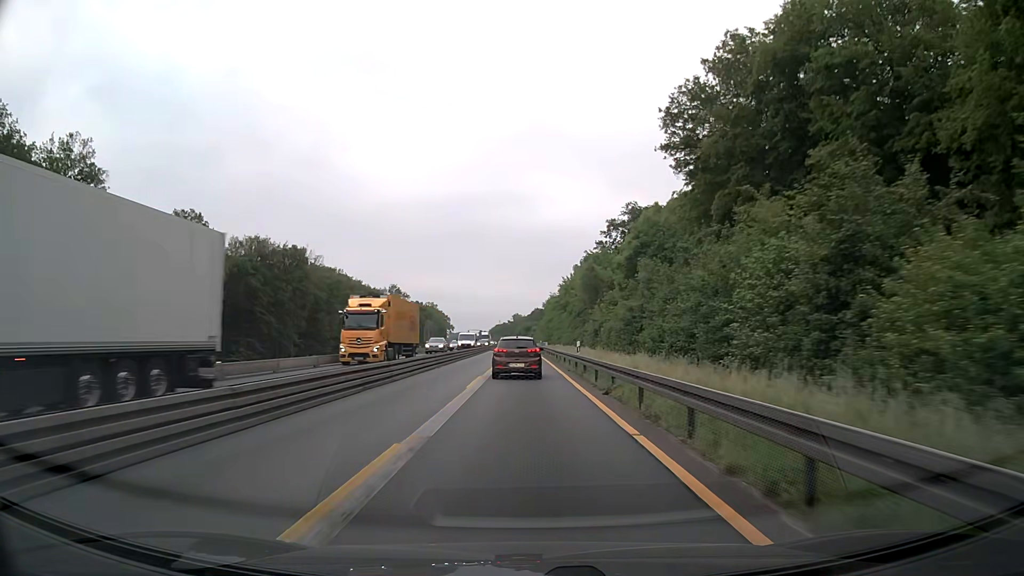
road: motorway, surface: asphalt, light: Day
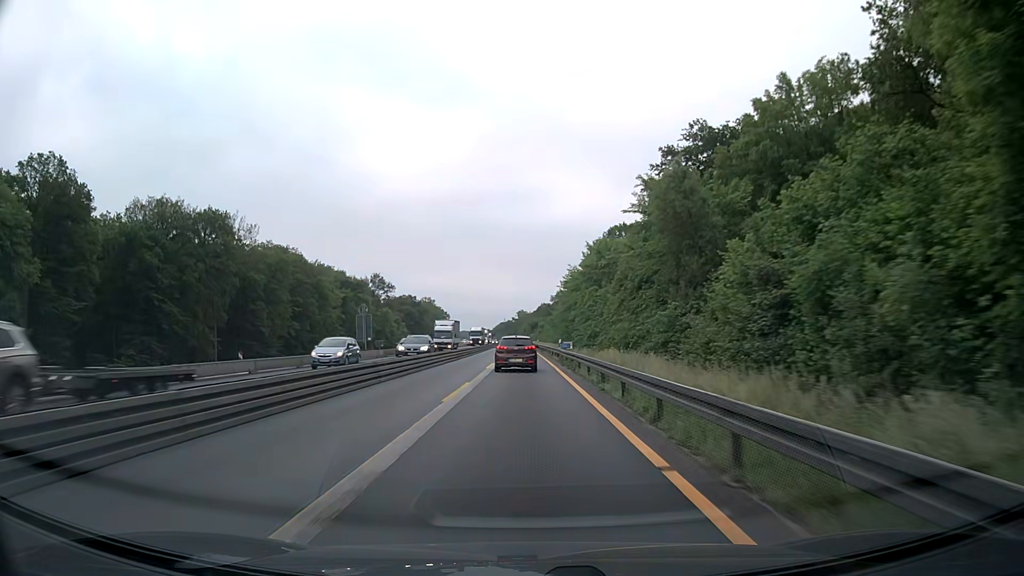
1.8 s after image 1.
(-0.1, +38.7) m; -1°
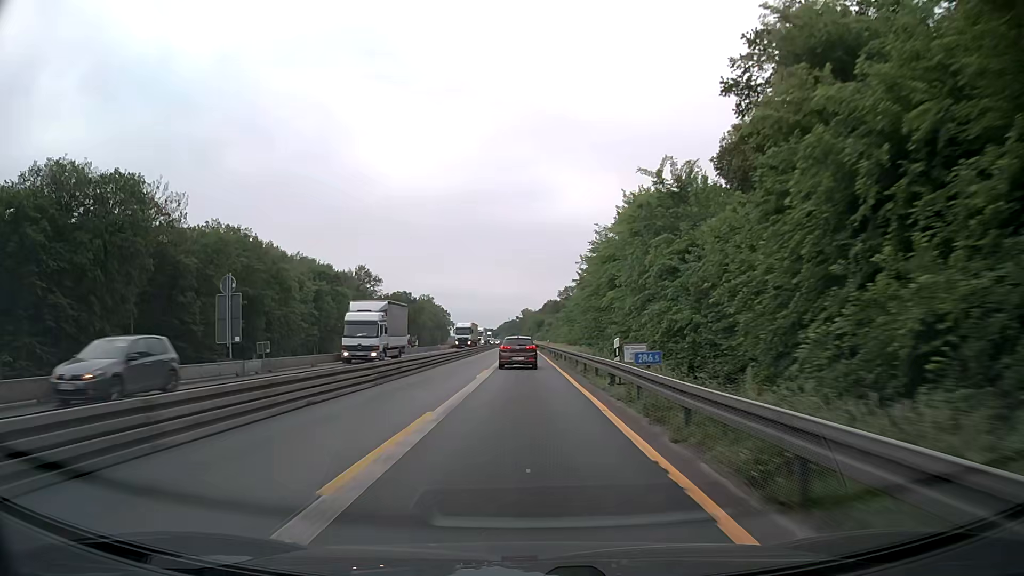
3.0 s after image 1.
(0.0, +25.8) m; 0°
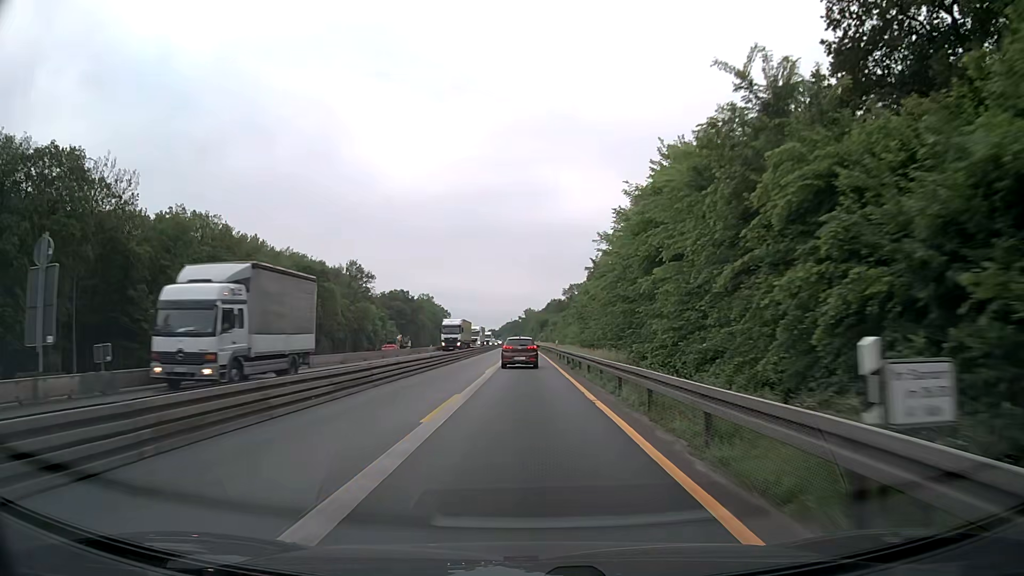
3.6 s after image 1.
(-0.1, +12.9) m; -1°
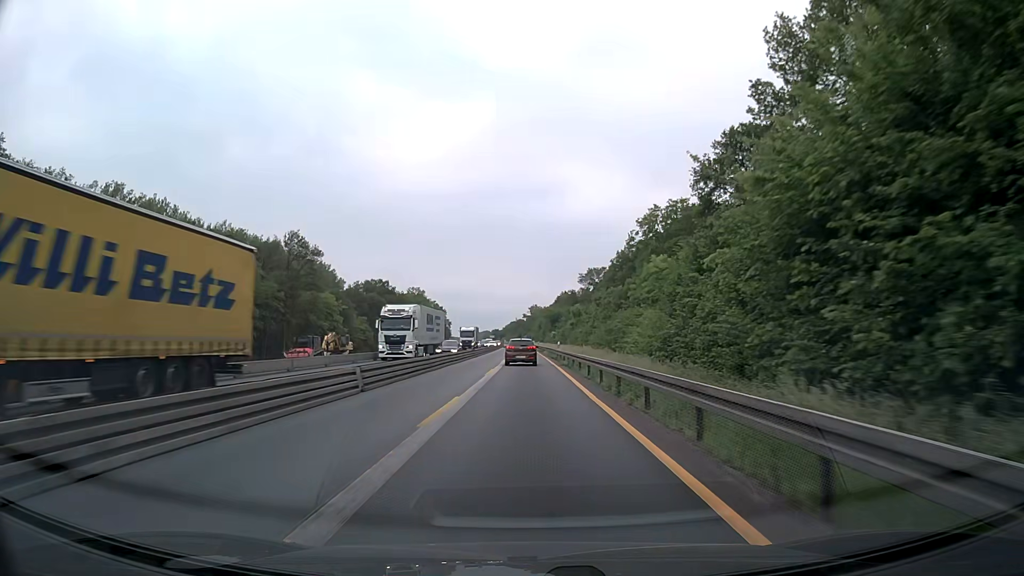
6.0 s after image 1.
(-0.1, +51.6) m; 0°
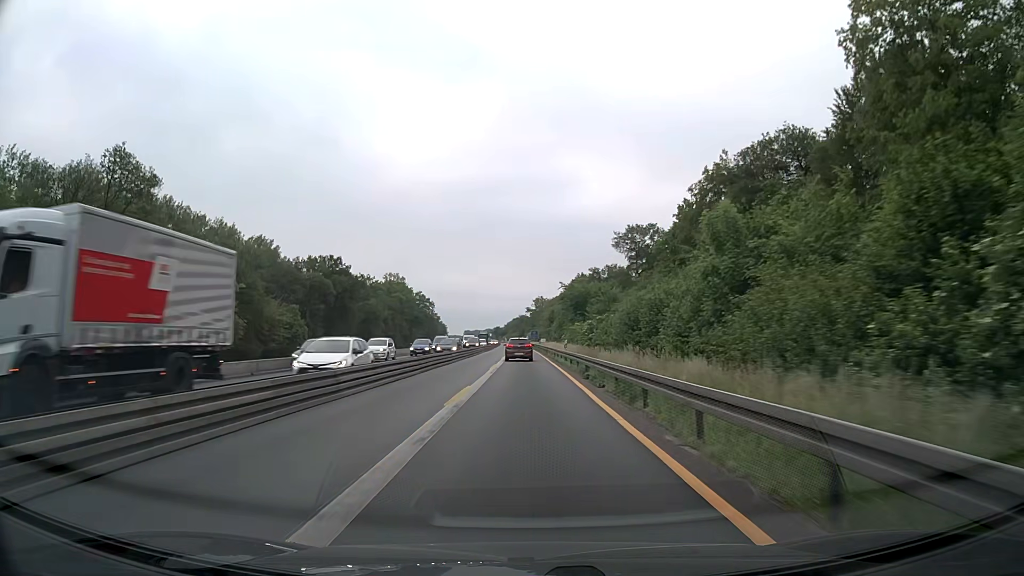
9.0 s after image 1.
(-0.6, +64.5) m; -1°
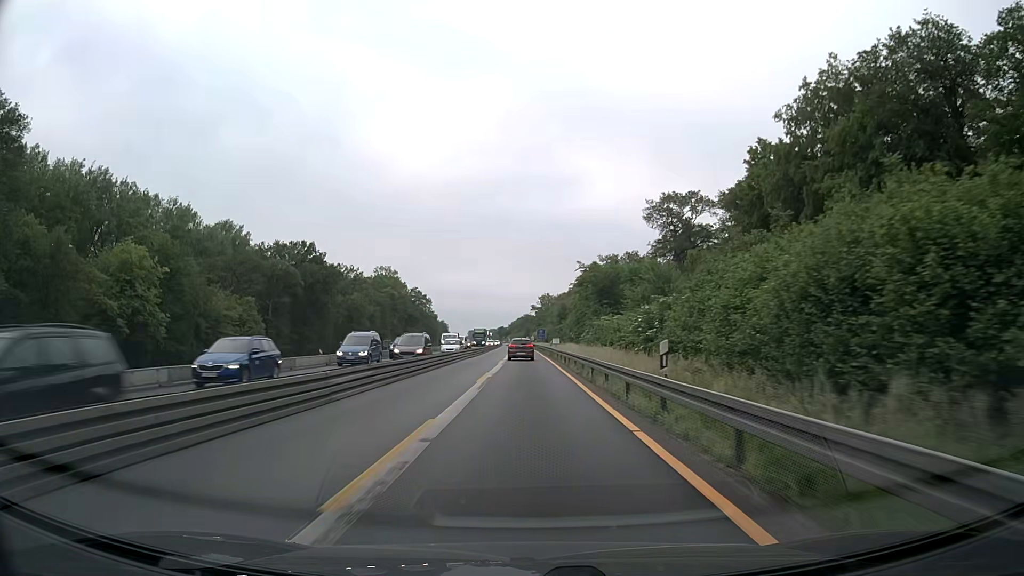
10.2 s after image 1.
(-0.1, +25.8) m; 0°
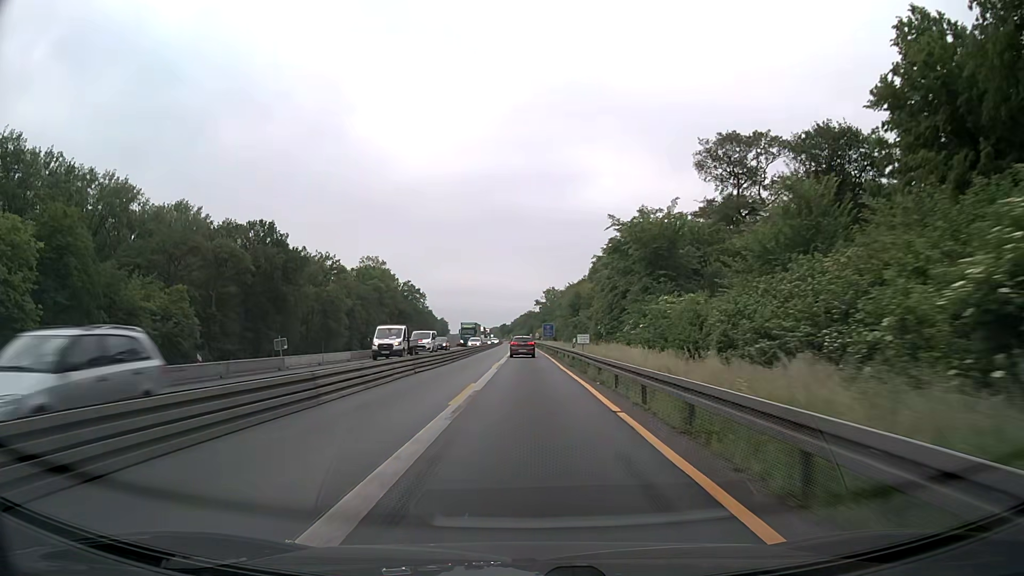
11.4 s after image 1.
(0.0, +25.8) m; 0°
(0, +10) (0, +20) (0, +30) (0, +40) (0, +50) (0, +60) (0, +70) (-1, +80) (-1, +90) (-1, +100) m
